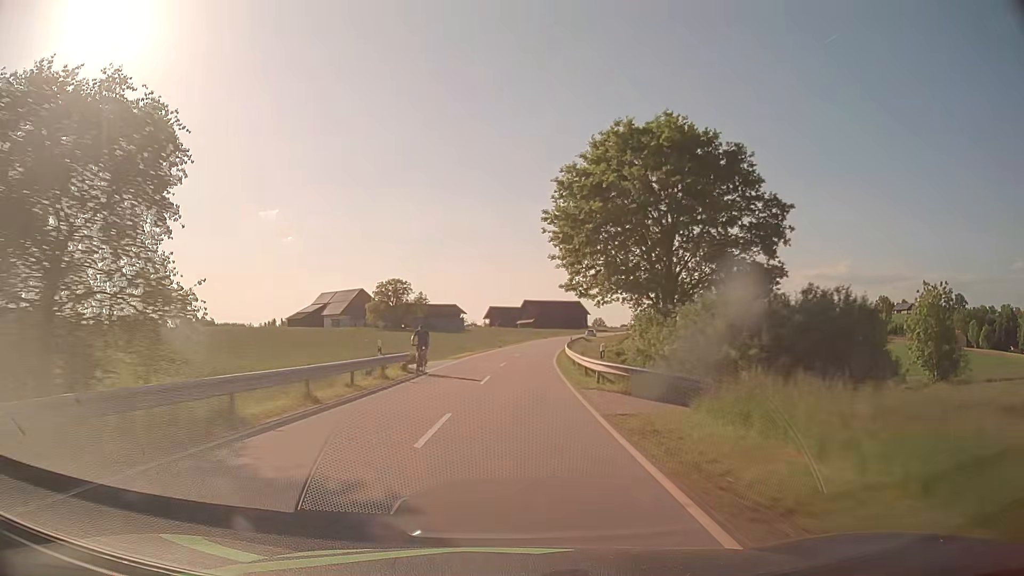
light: Day
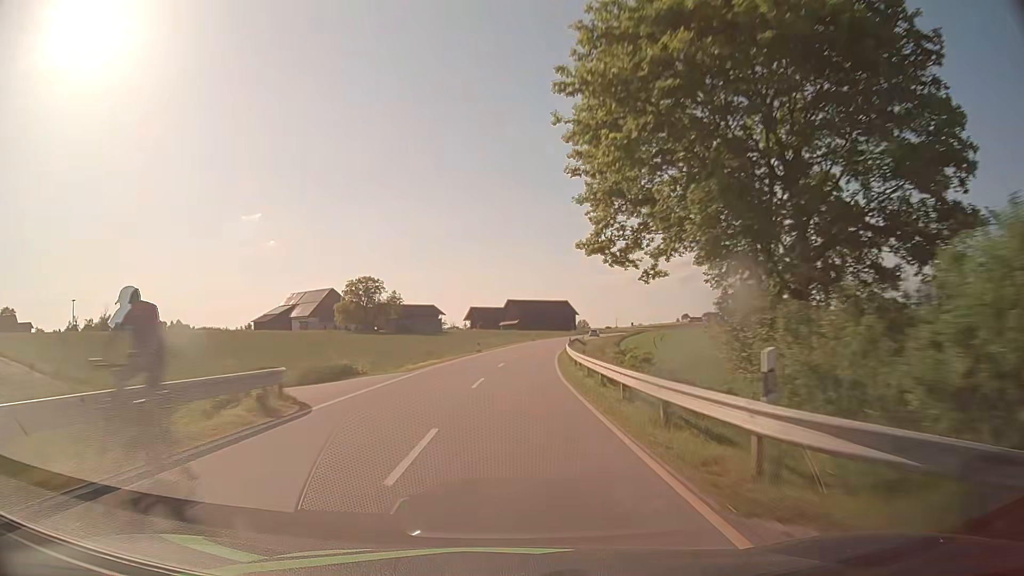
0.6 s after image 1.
(+0.2, +14.4) m; +1°
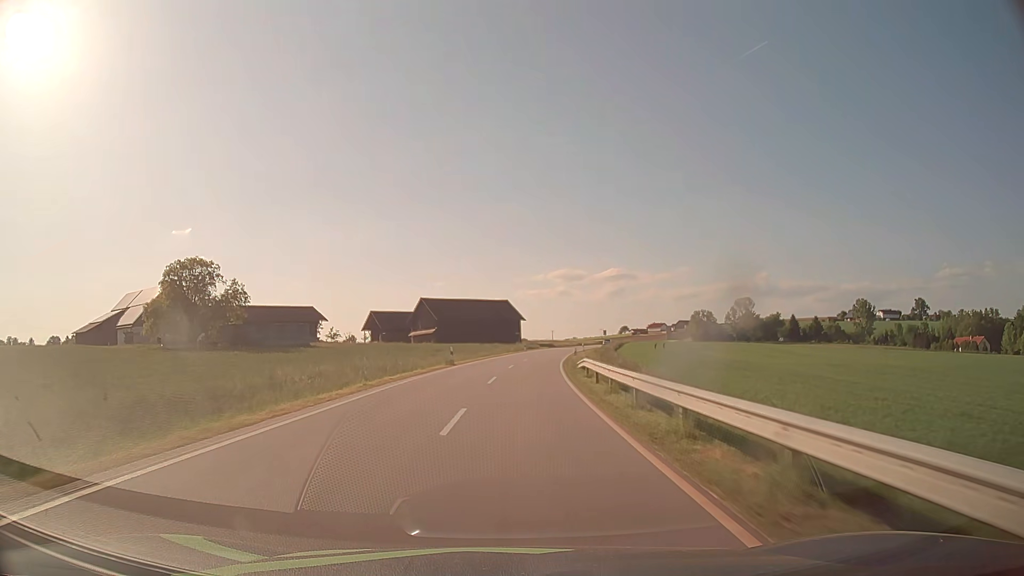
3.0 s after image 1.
(+2.9, +57.1) m; +6°
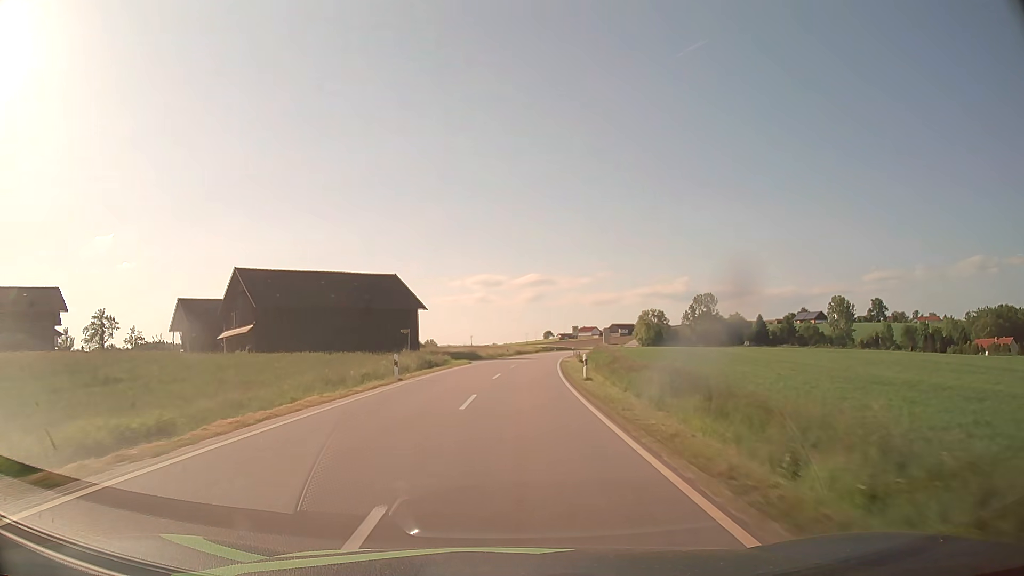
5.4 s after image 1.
(+3.3, +56.6) m; +7°
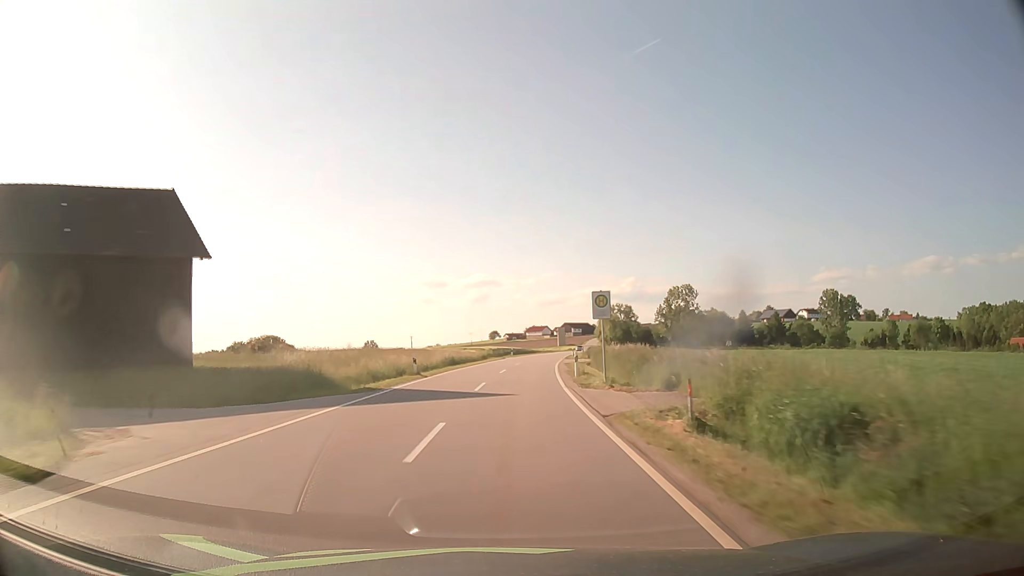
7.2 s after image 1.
(+1.8, +42.4) m; +5°
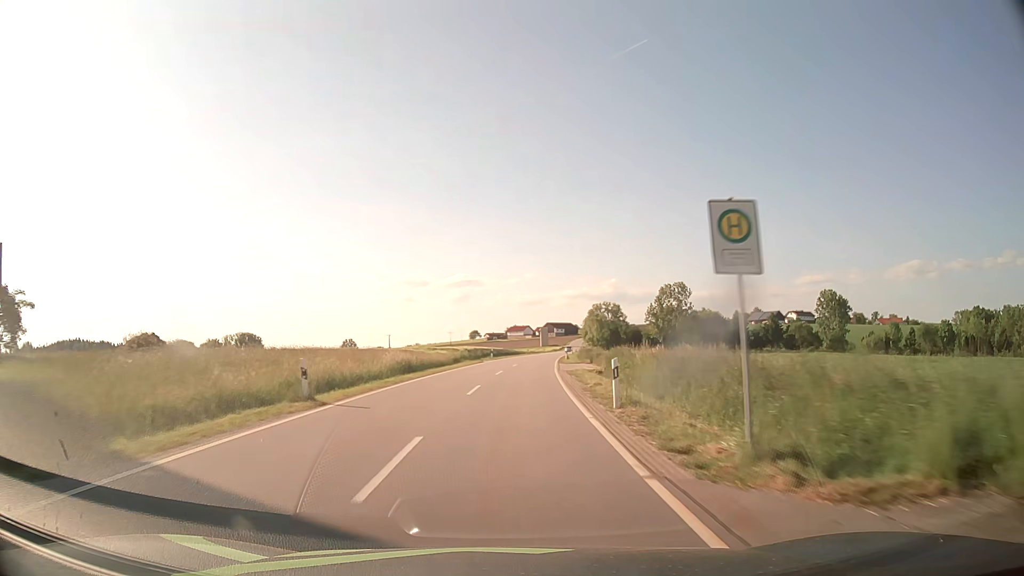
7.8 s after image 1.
(+0.2, +14.2) m; +2°
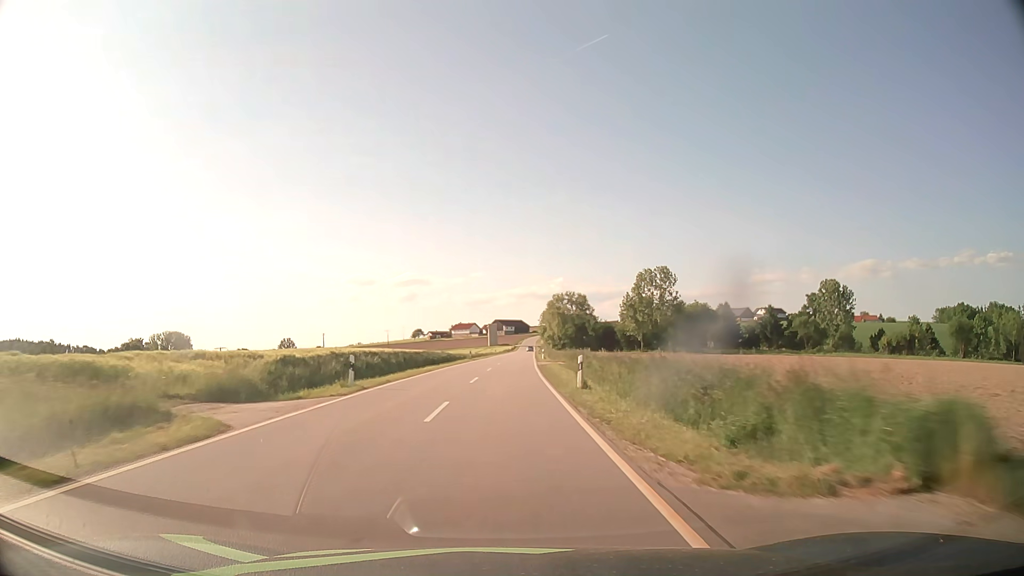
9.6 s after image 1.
(+1.8, +42.6) m; +5°
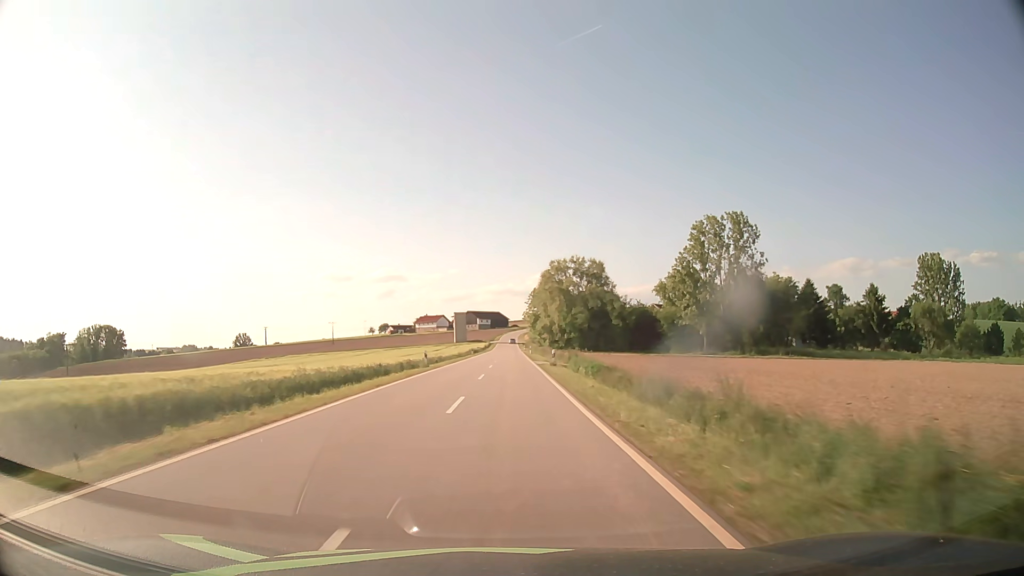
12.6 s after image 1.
(+1.5, +71.6) m; +2°
(0, +10) (0, +20) (0, +30) (0, +40) (0, +50) (0, +60) (+1, +70) (+1, +80) (+1, +90) (+1, +100) m
